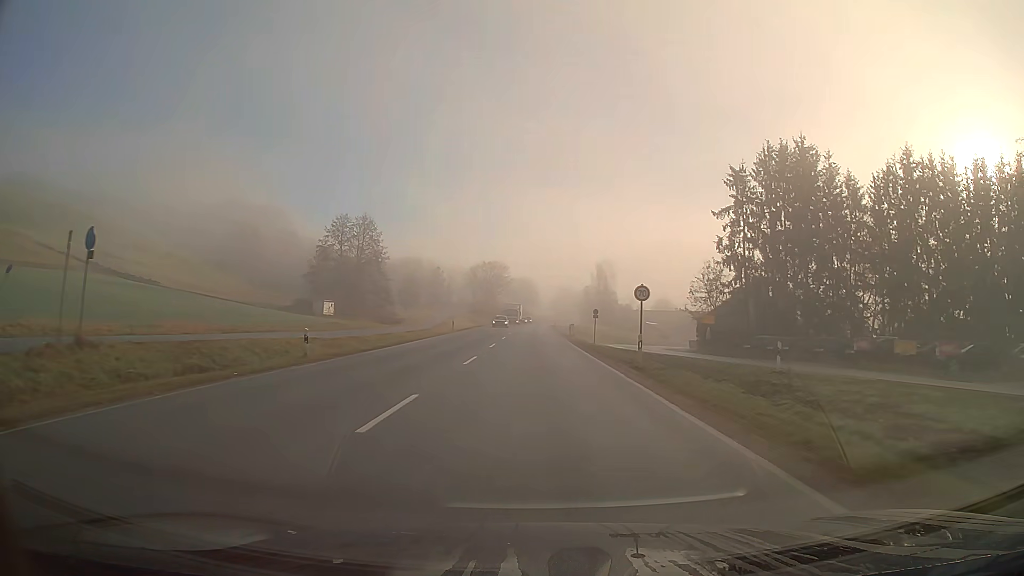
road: primary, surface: asphalt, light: Day
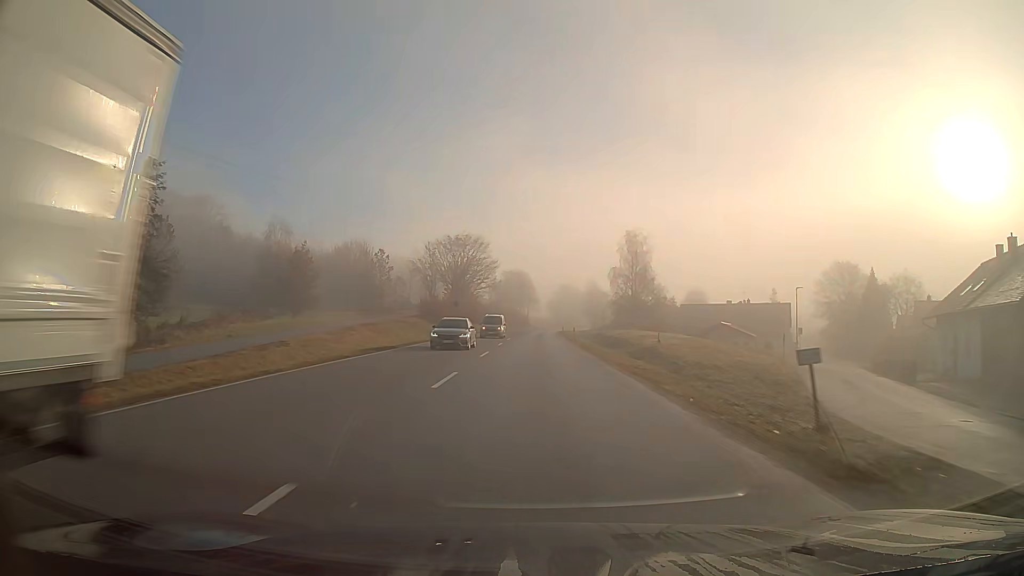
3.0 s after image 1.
(+0.1, +54.5) m; 0°
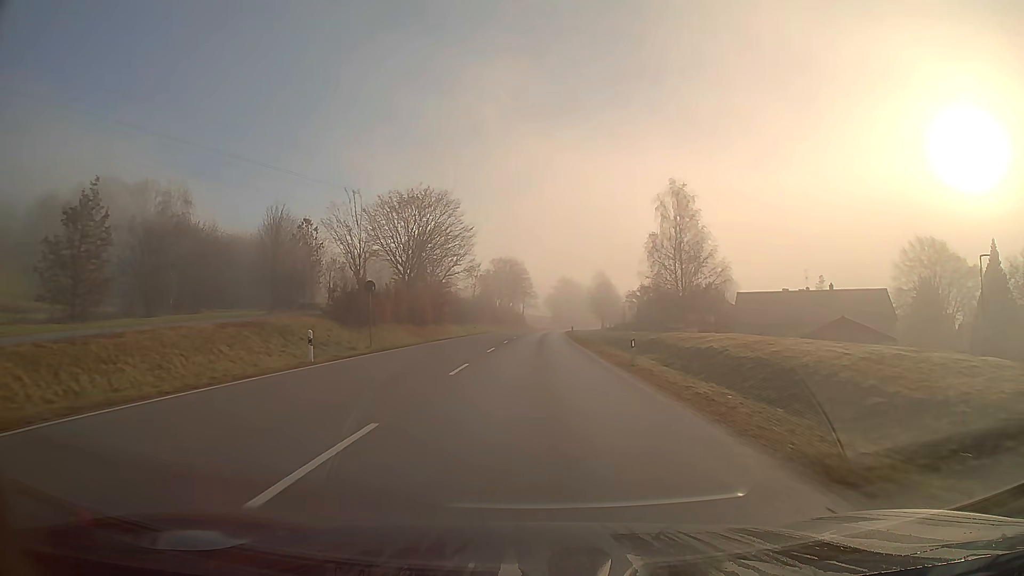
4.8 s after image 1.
(+0.1, +32.7) m; 0°
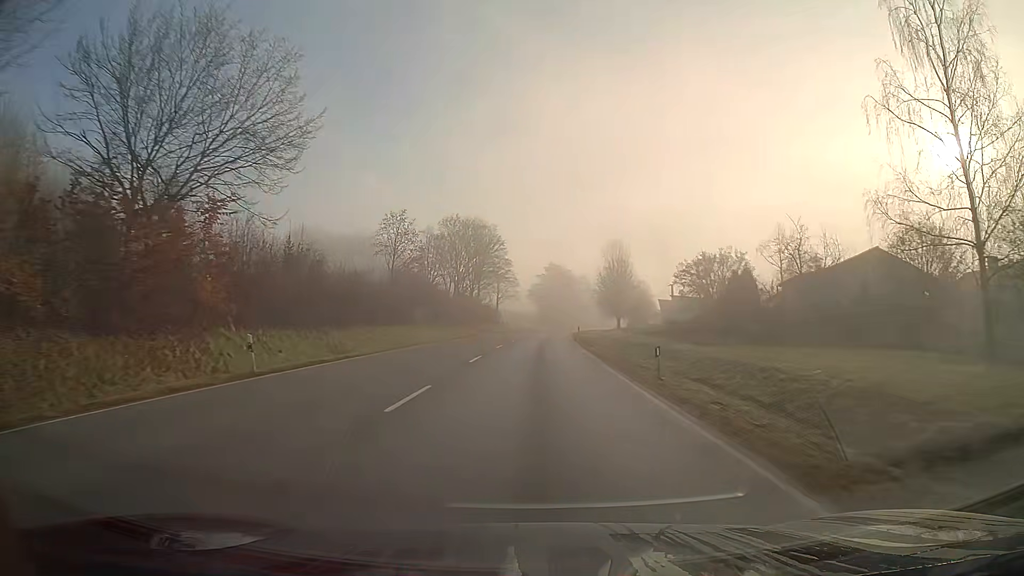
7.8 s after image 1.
(+0.7, +54.6) m; +2°
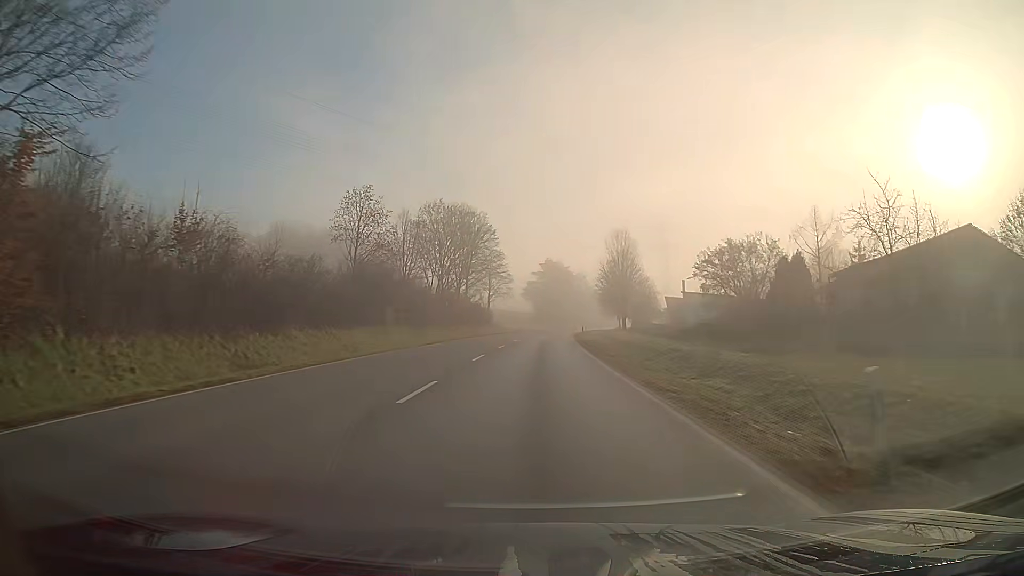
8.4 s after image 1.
(0.0, +10.9) m; 0°
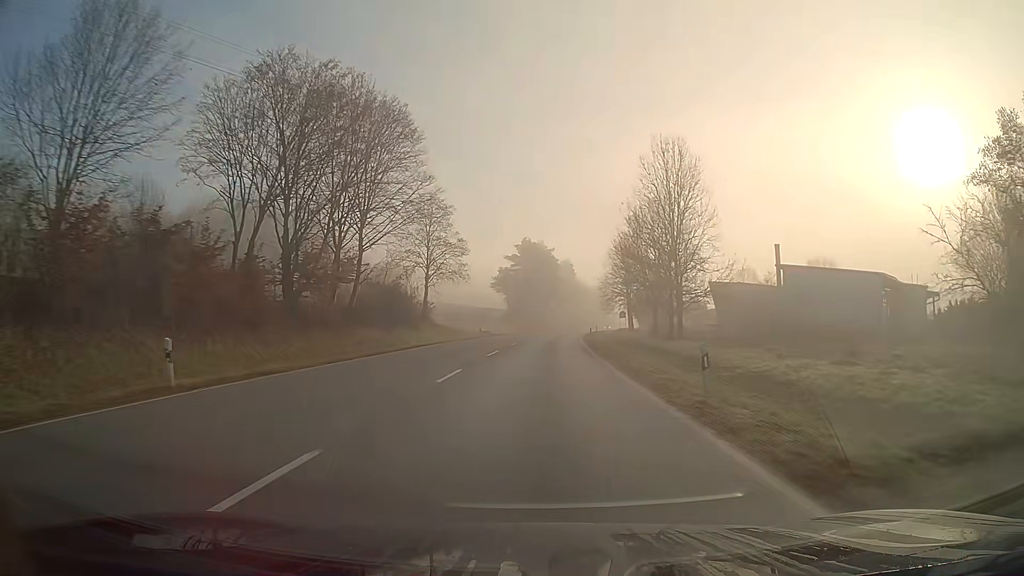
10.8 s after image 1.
(+0.7, +43.9) m; +2°
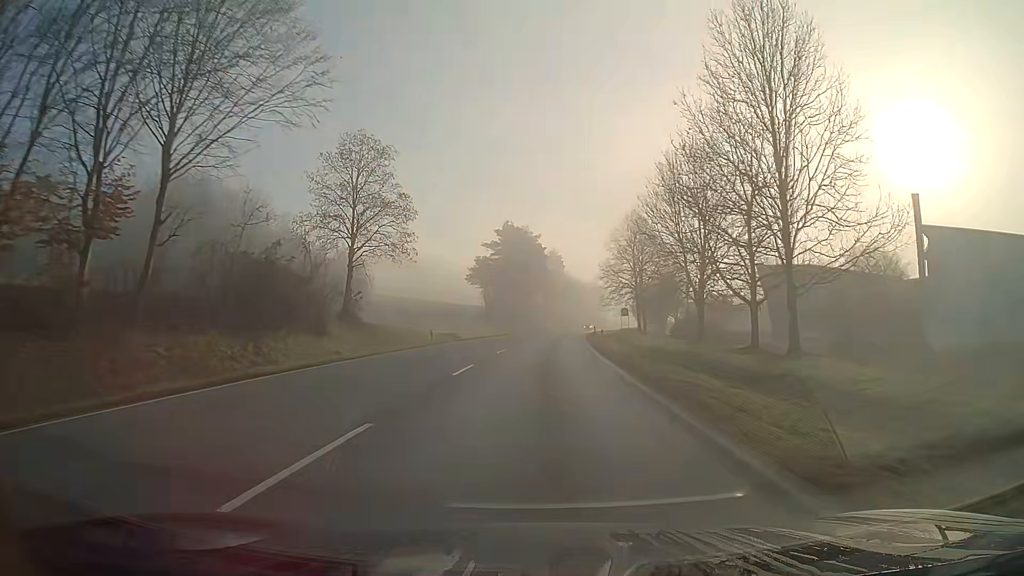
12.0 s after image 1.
(+0.3, +22.0) m; +1°
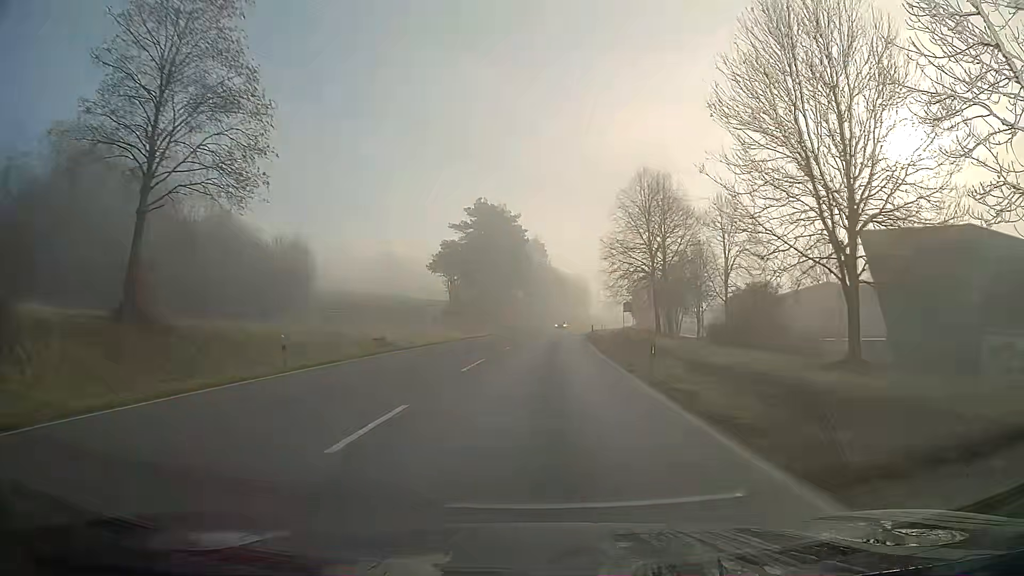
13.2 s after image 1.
(+0.3, +22.0) m; +2°
